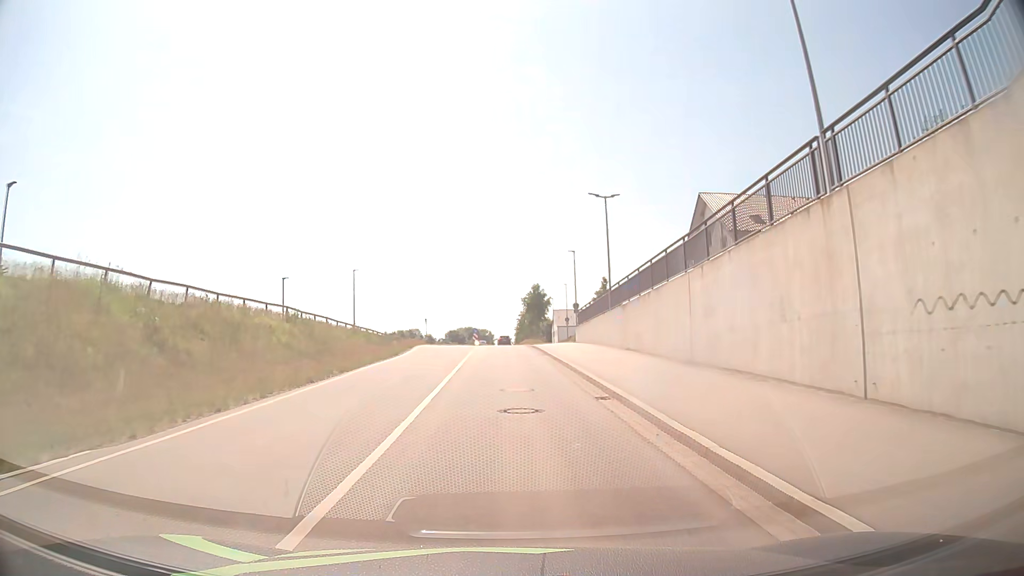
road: unclassified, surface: asphalt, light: Day
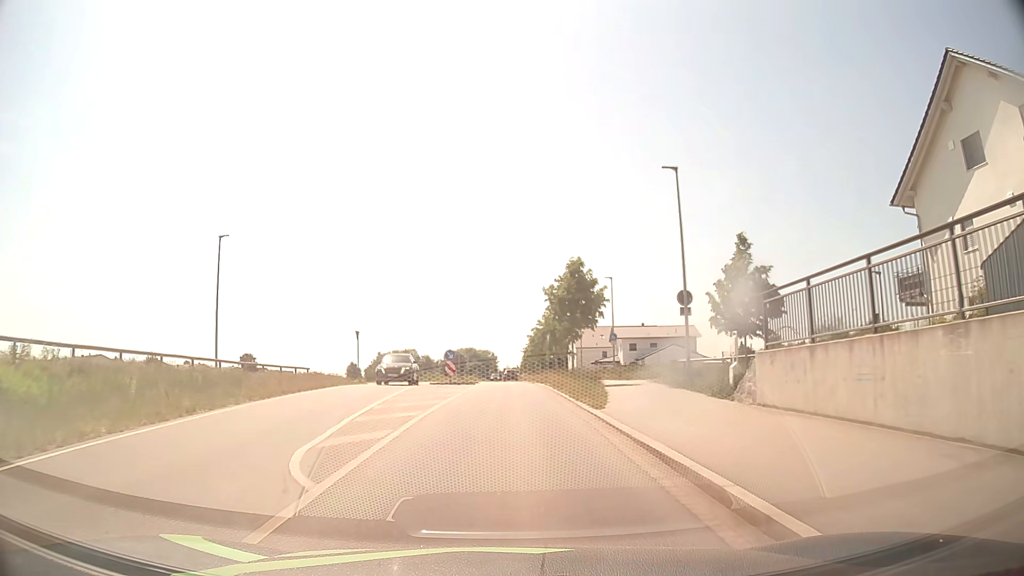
(+0.2, +35.9) m; 0°
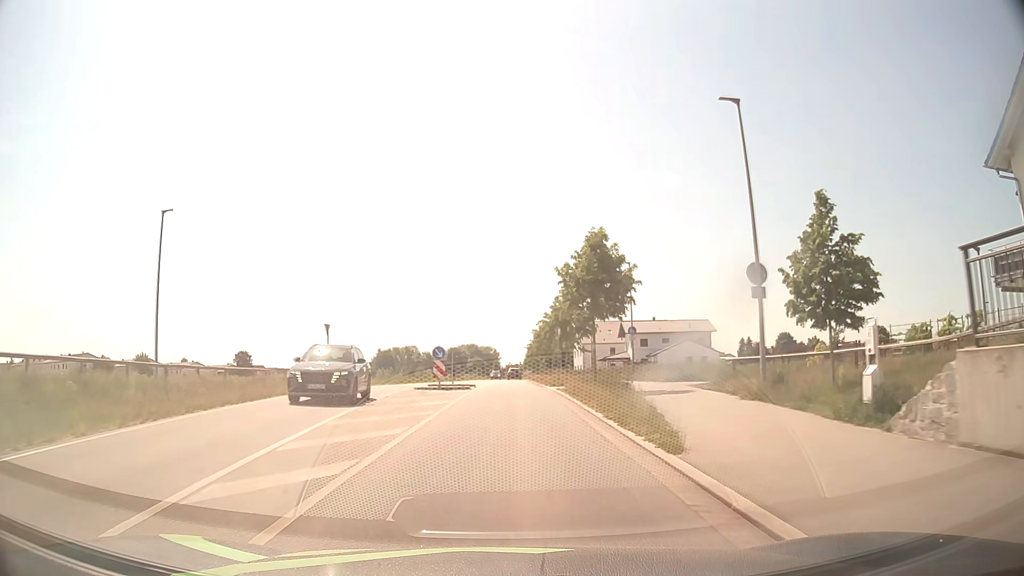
(0.0, +7.1) m; 0°
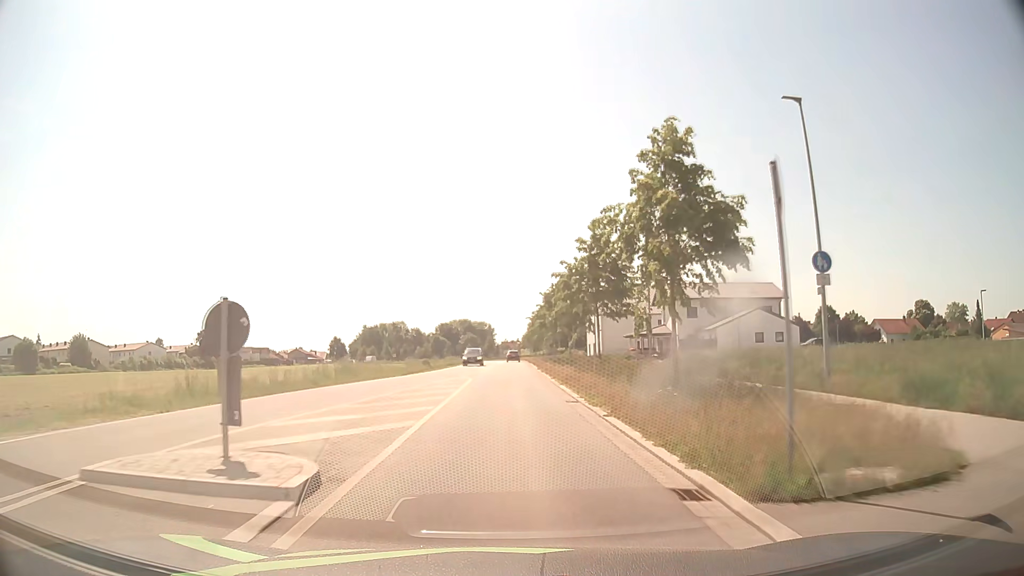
(+0.1, +29.4) m; 0°
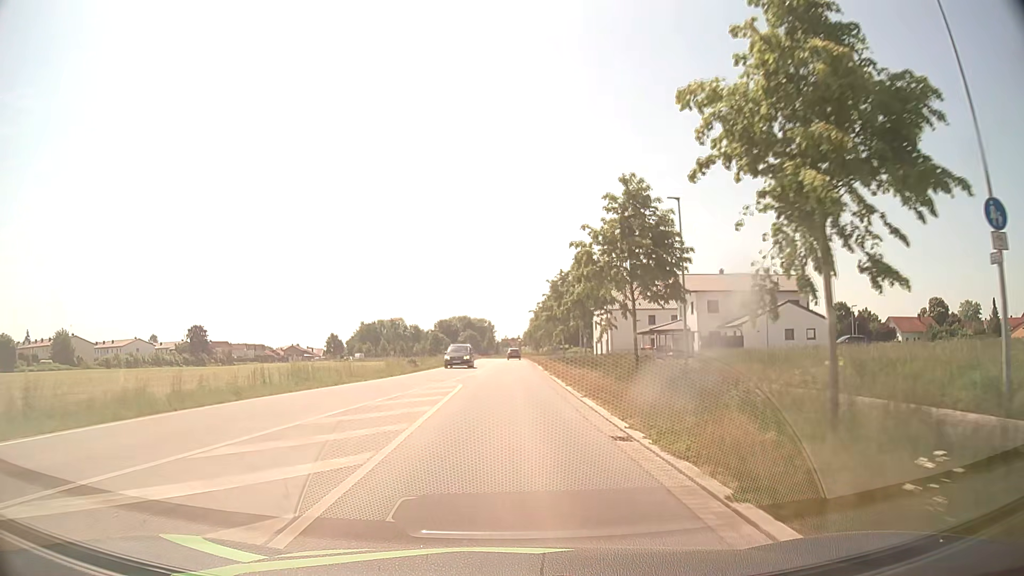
(0.0, +7.6) m; 0°
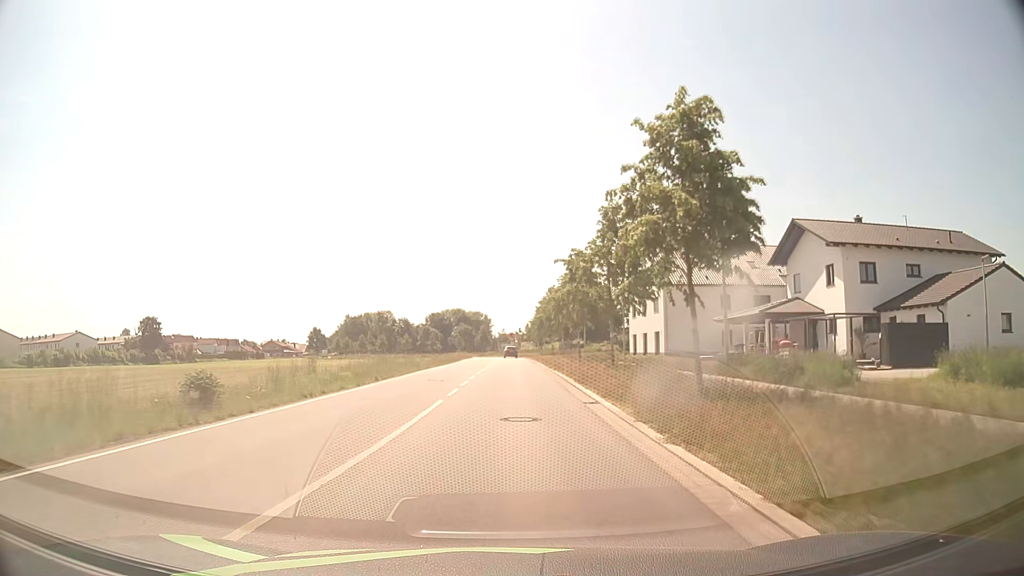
(+0.1, +30.7) m; 0°
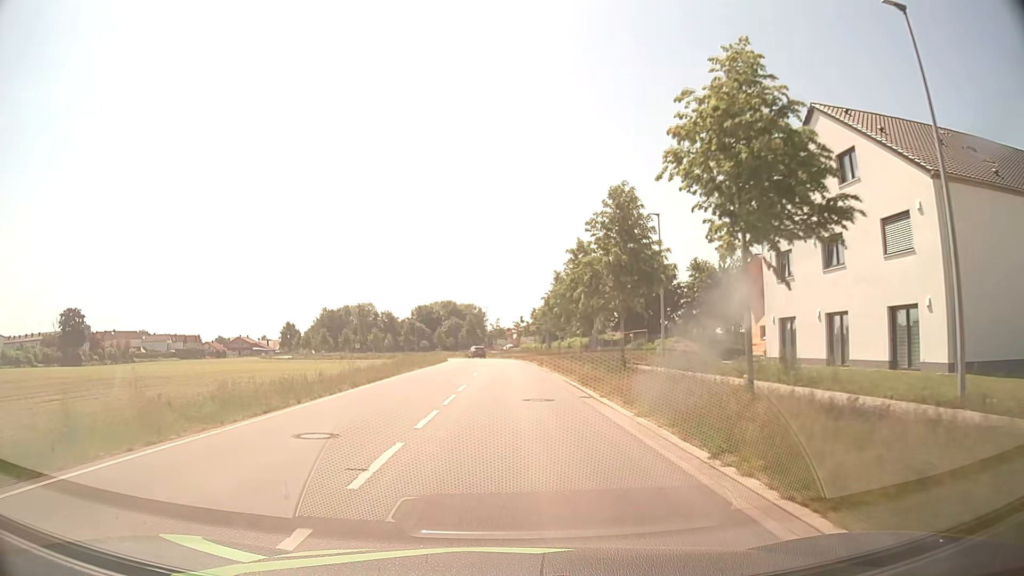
(+0.3, +38.4) m; 0°
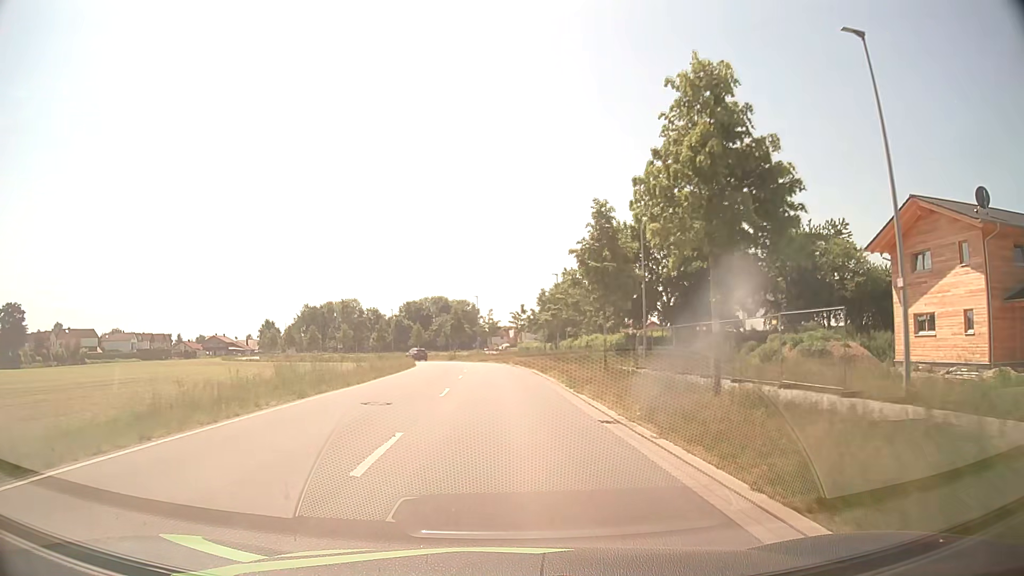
(+0.1, +23.0) m; 0°
